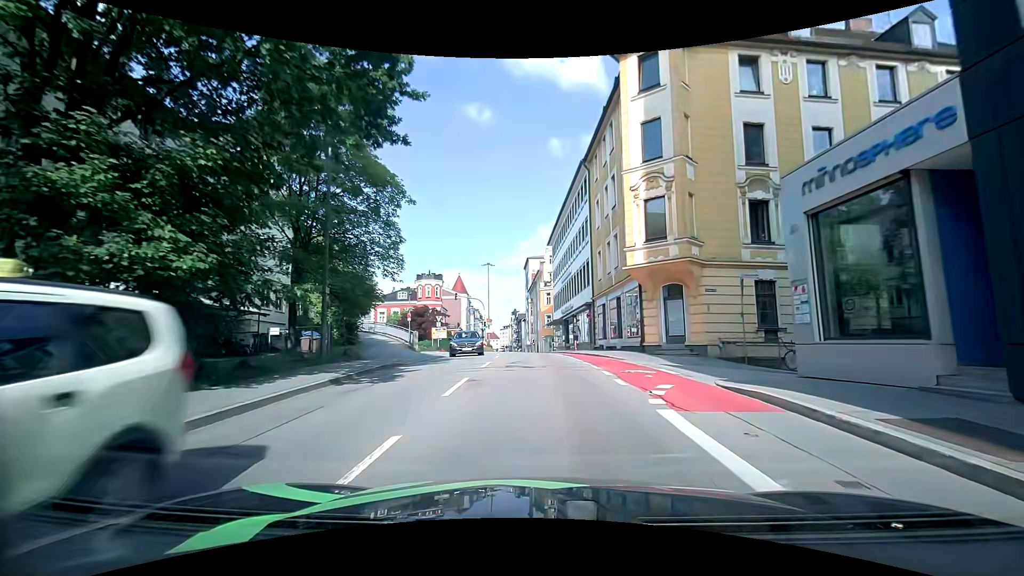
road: tertiary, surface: asphalt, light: Day
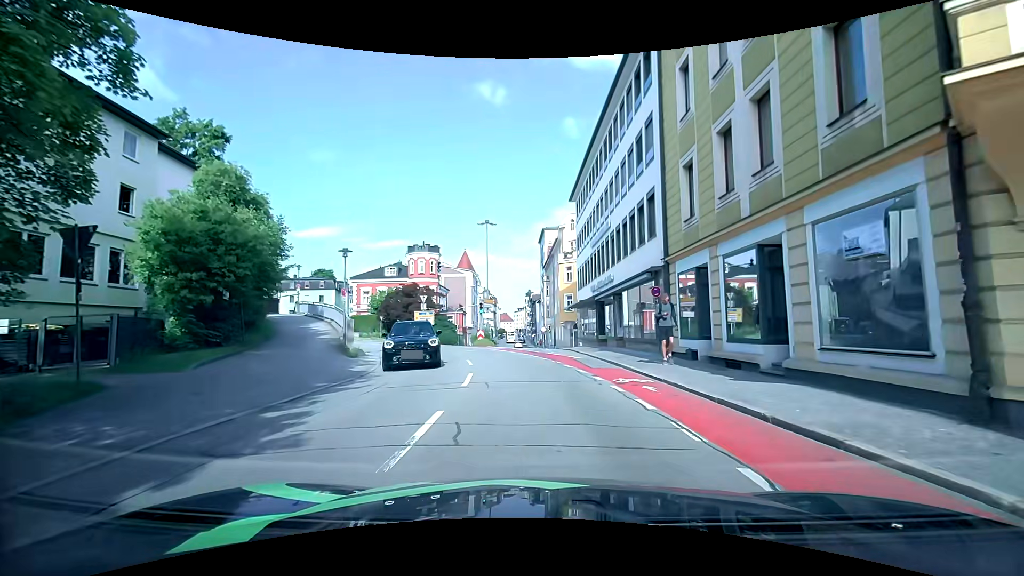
(-0.7, +16.3) m; -2°
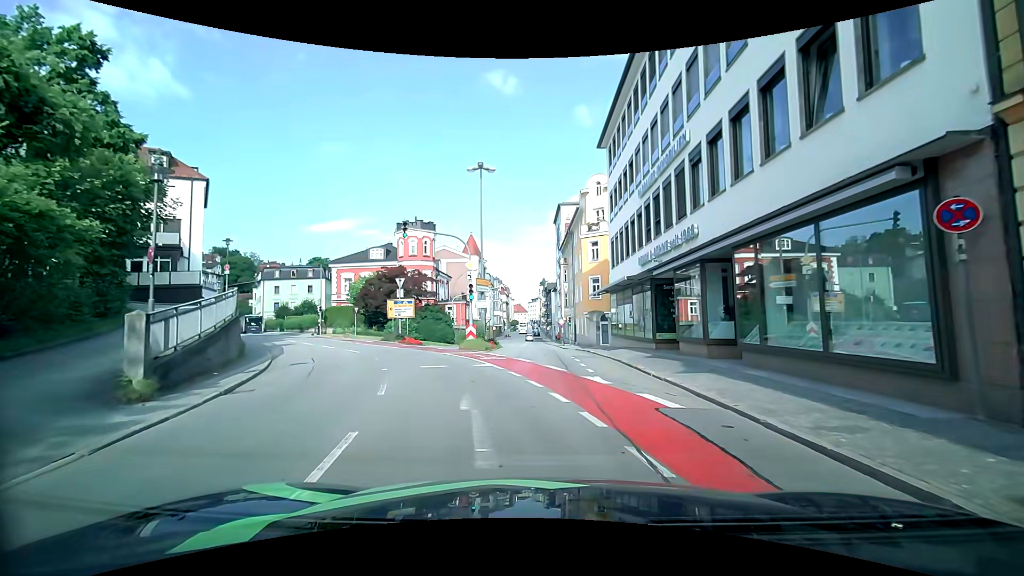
(-0.2, +13.3) m; -3°
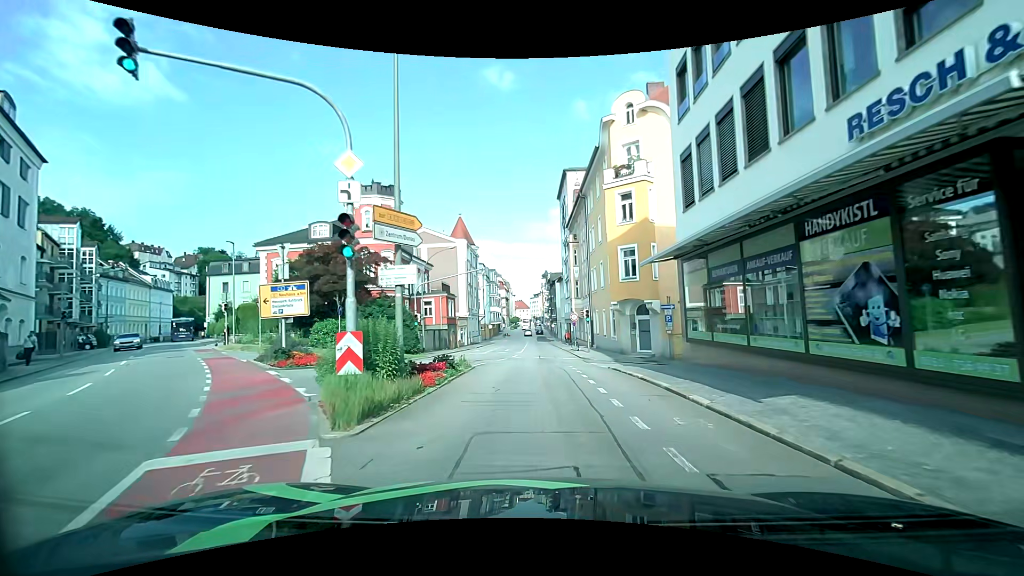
(+0.3, +17.0) m; +1°
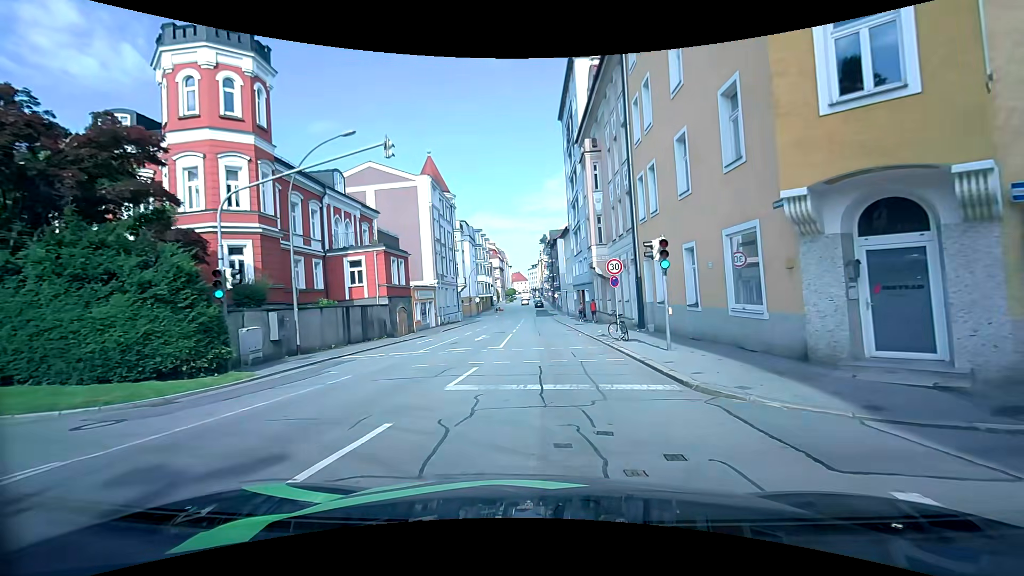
(+0.1, +22.1) m; +1°
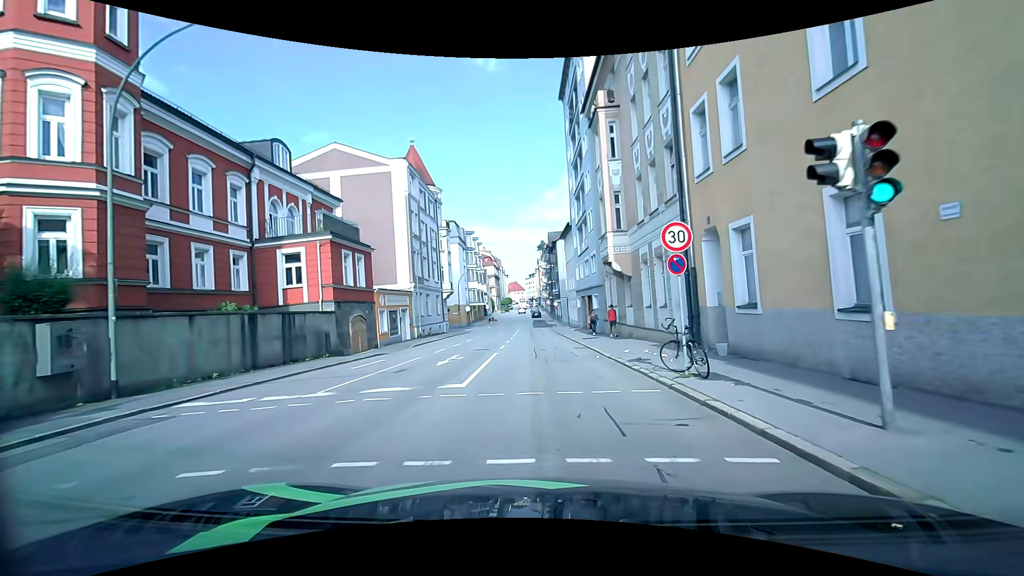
(0.0, +8.7) m; -1°
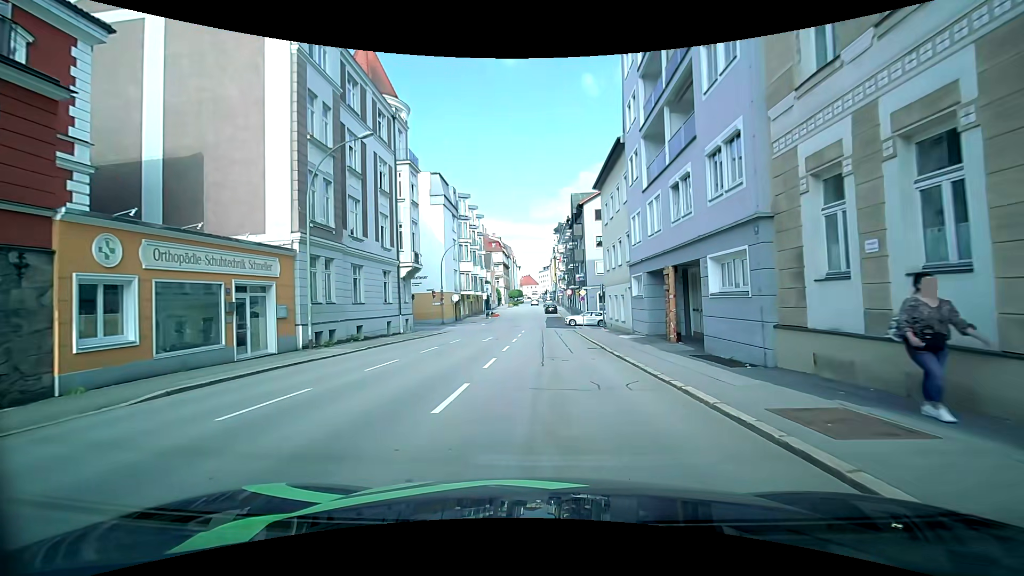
(+0.2, +22.9) m; +1°
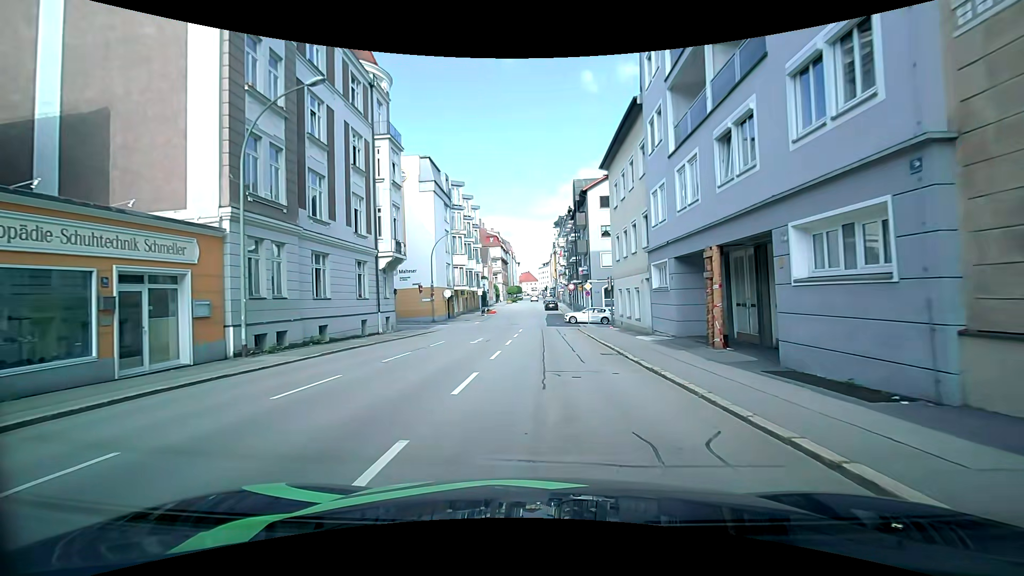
(-0.1, +4.6) m; 0°
(0, +10) (0, +20) (0, +30) (-1, +40) (-1, +50) (-2, +60) (-2, +70) (-2, +80) (-2, +90) (-2, +100) m
